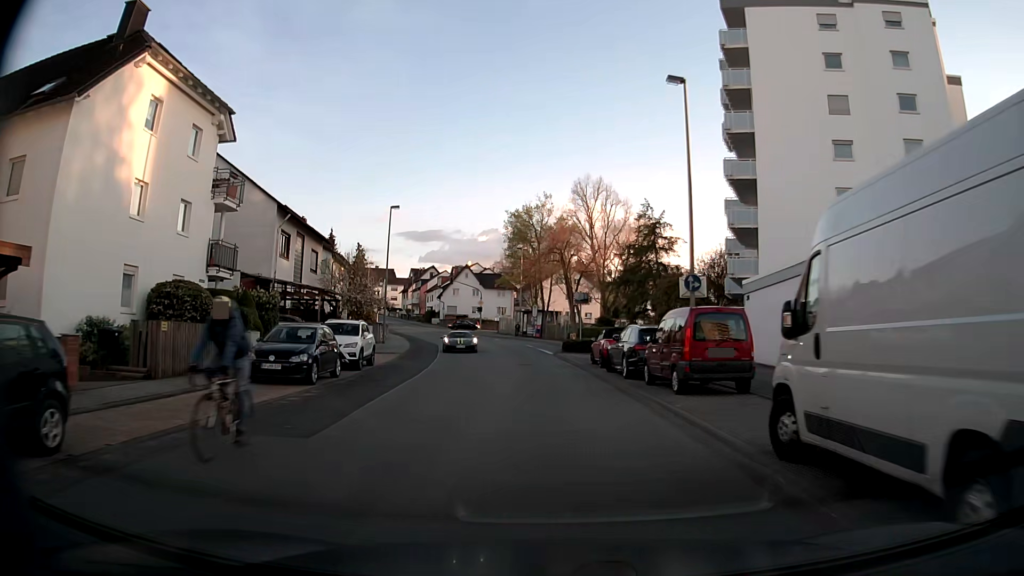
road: secondary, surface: asphalt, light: Day
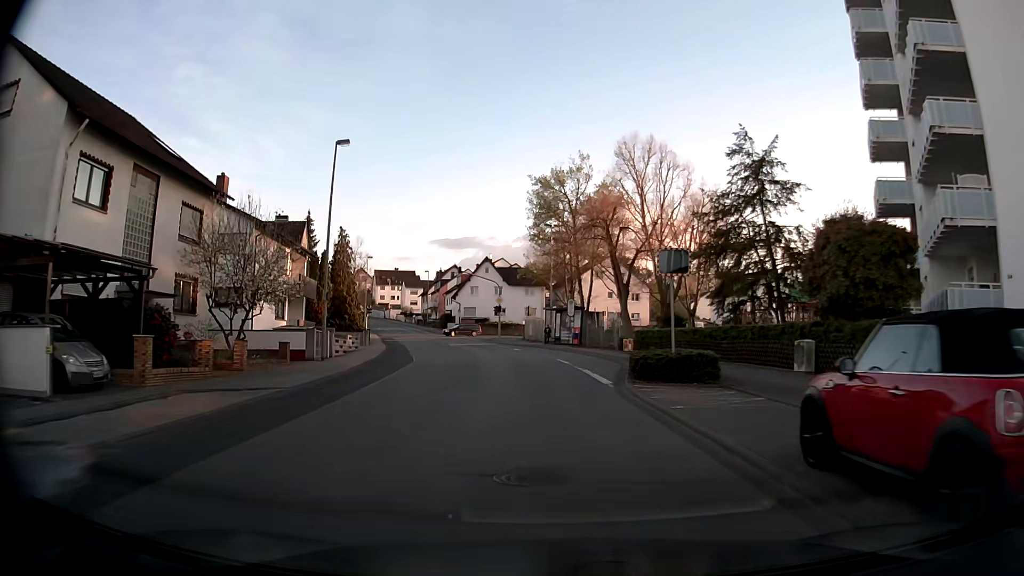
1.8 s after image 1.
(-0.6, +20.2) m; -3°
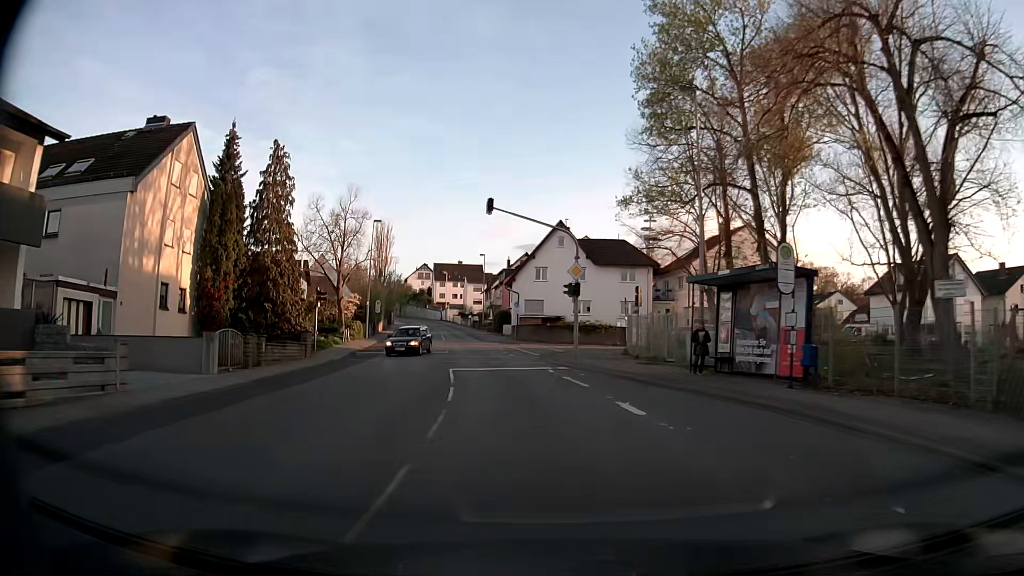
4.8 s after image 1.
(-2.0, +33.7) m; -7°
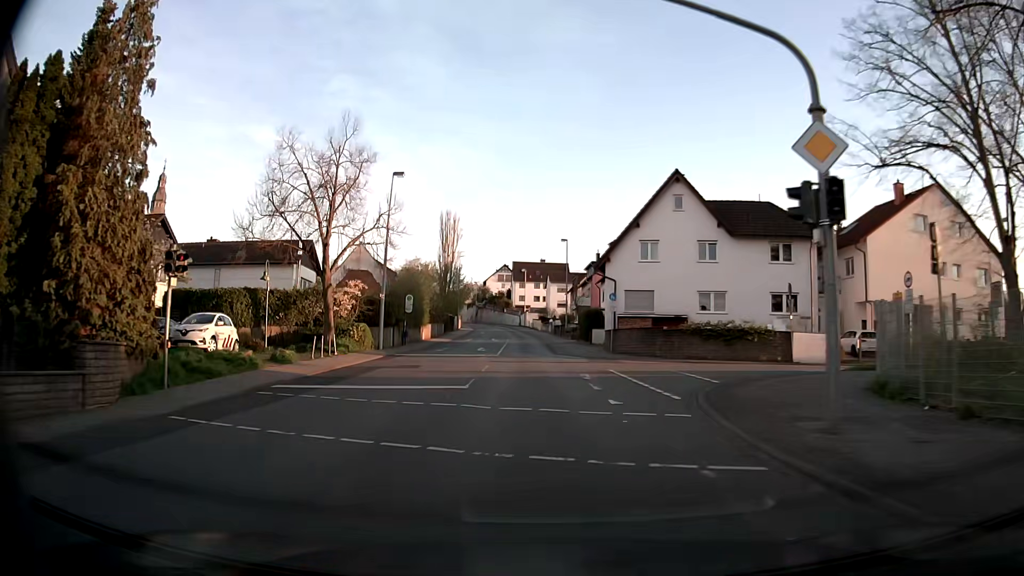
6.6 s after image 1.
(-1.2, +20.8) m; -7°
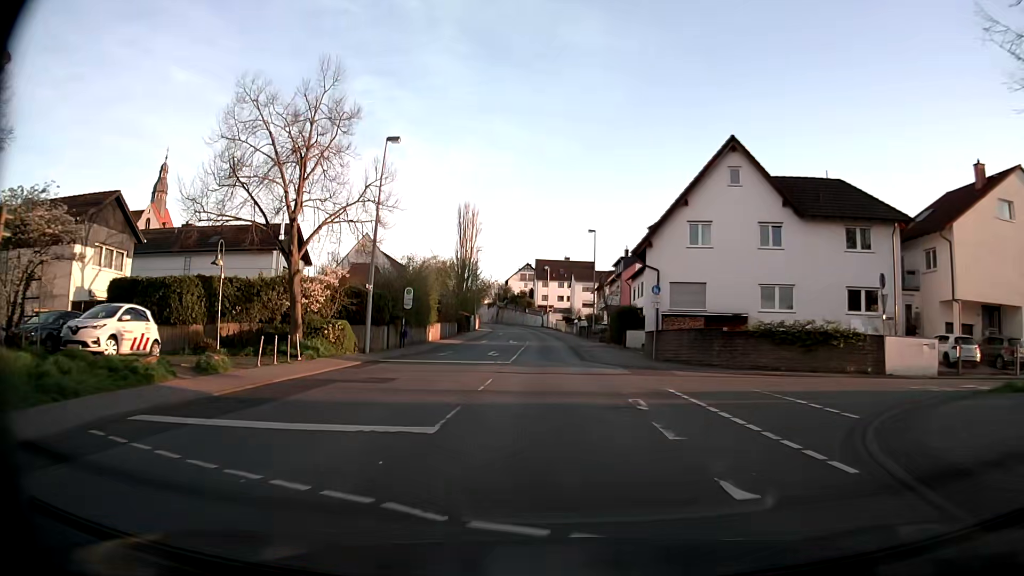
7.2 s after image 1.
(-0.2, +7.5) m; -2°
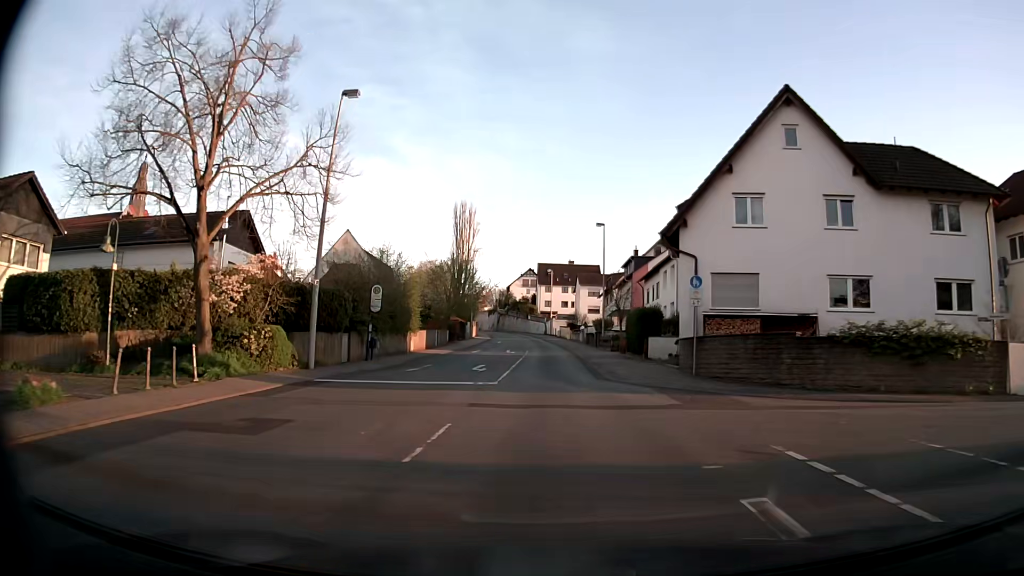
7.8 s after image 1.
(0.0, +7.8) m; 0°
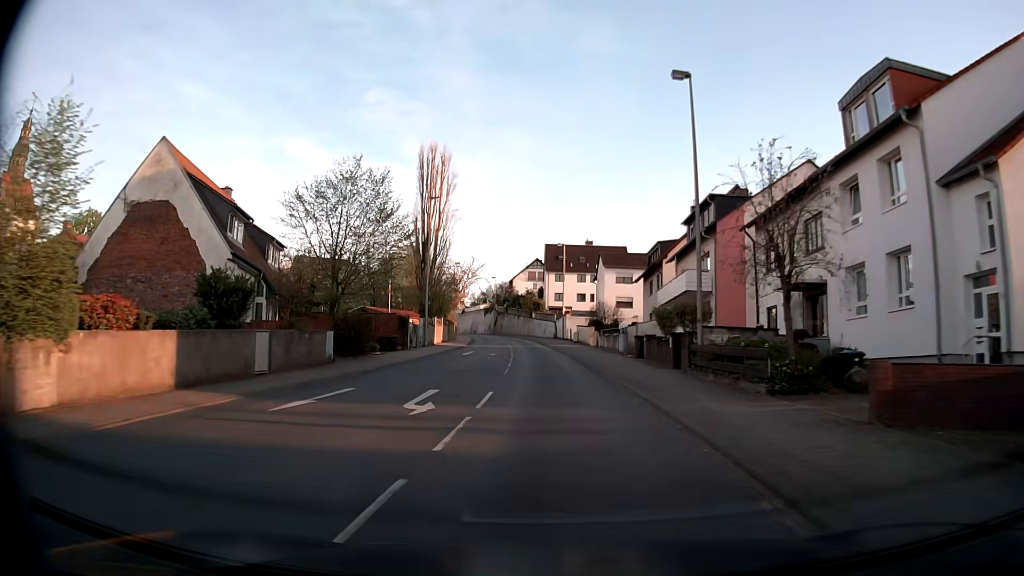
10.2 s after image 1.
(-0.5, +33.8) m; -2°
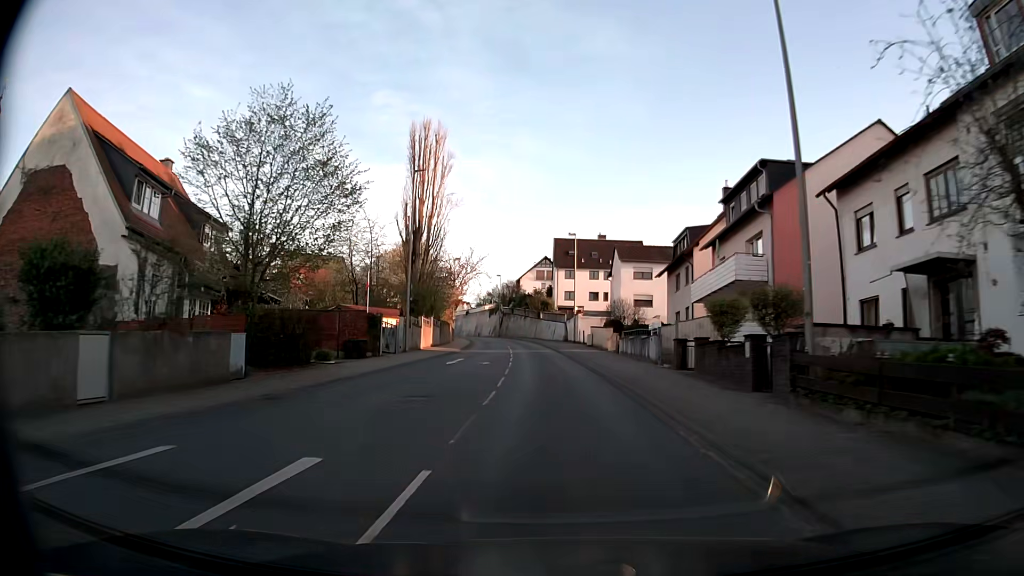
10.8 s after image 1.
(0.0, +8.7) m; 0°
(0, +10) (0, +20) (-1, +30) (-1, +40) (-2, +50) (-3, +60) (-4, +70) (-6, +80) (-8, +90) (-10, +99) m
